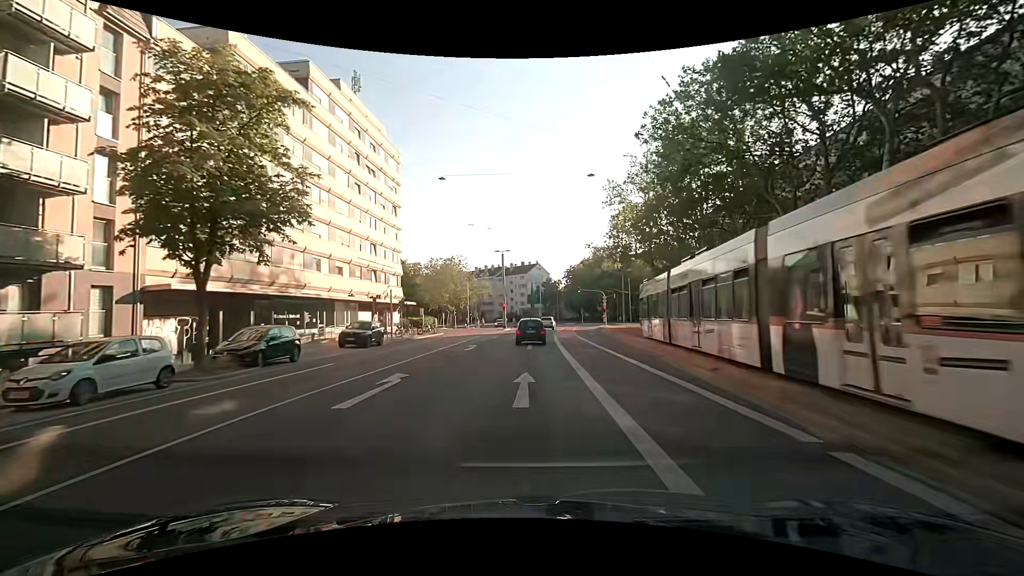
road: secondary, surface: asphalt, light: Day
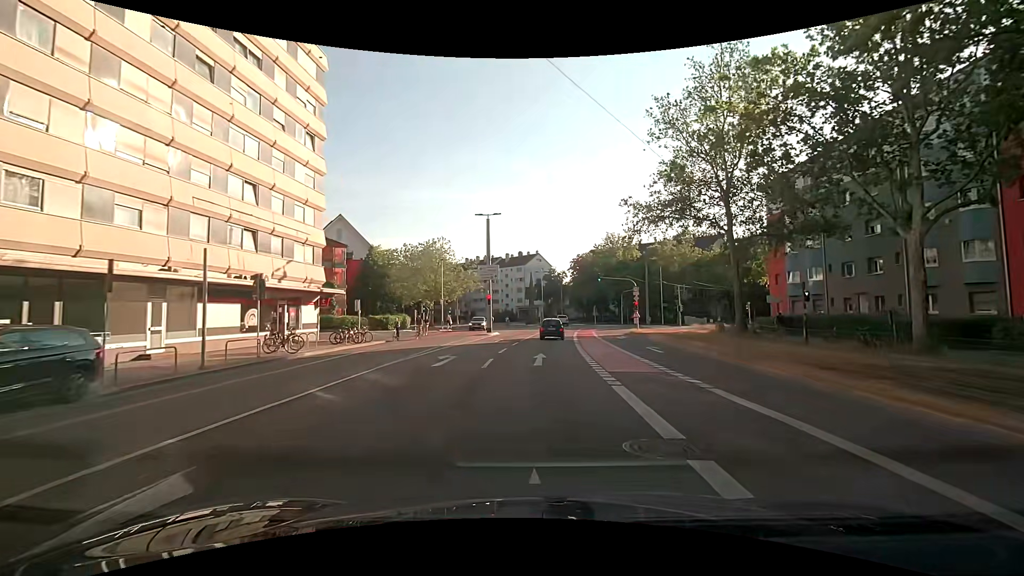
(+0.2, +22.9) m; +1°
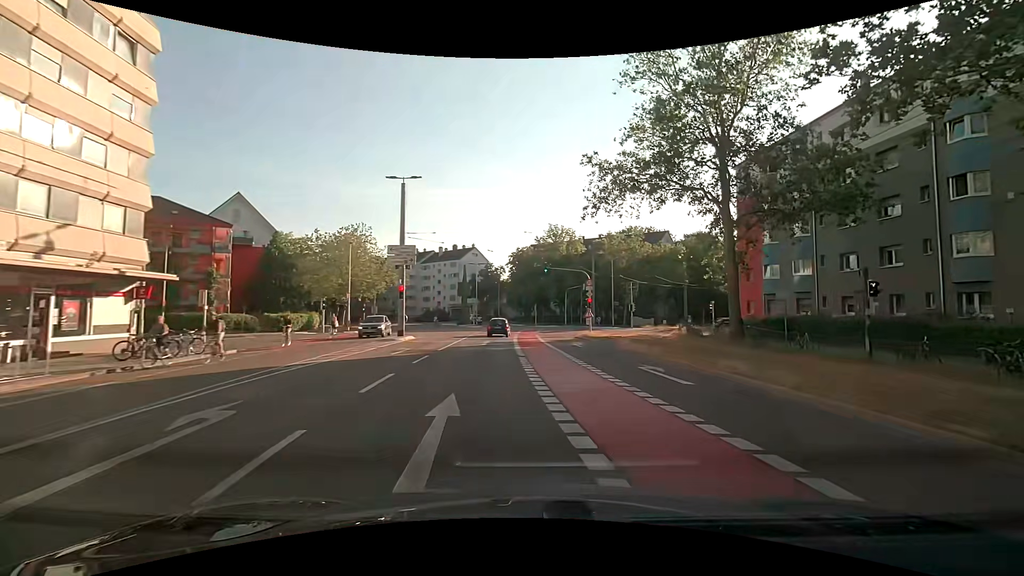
(+0.3, +10.6) m; +6°
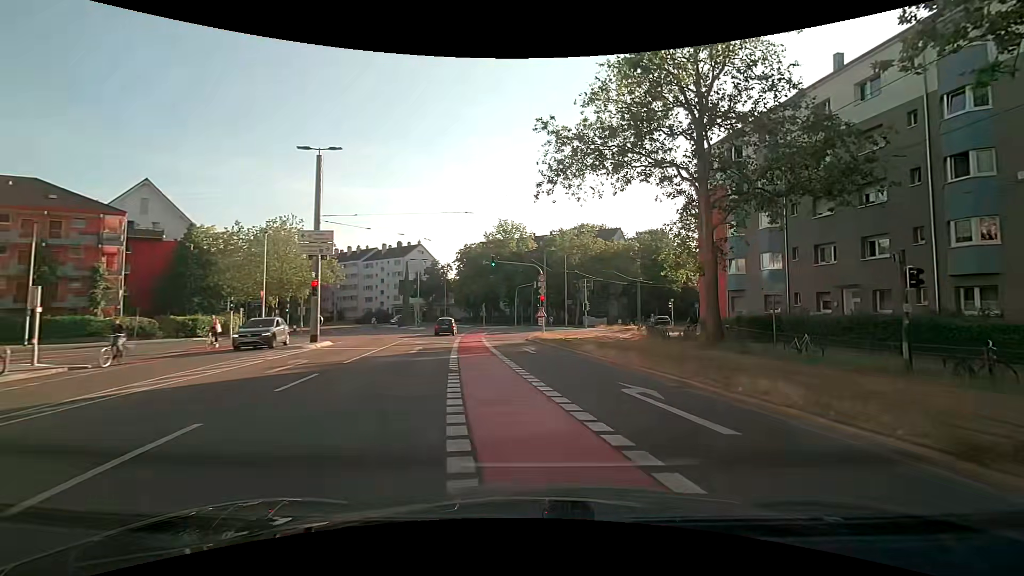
(+0.3, +5.0) m; +6°
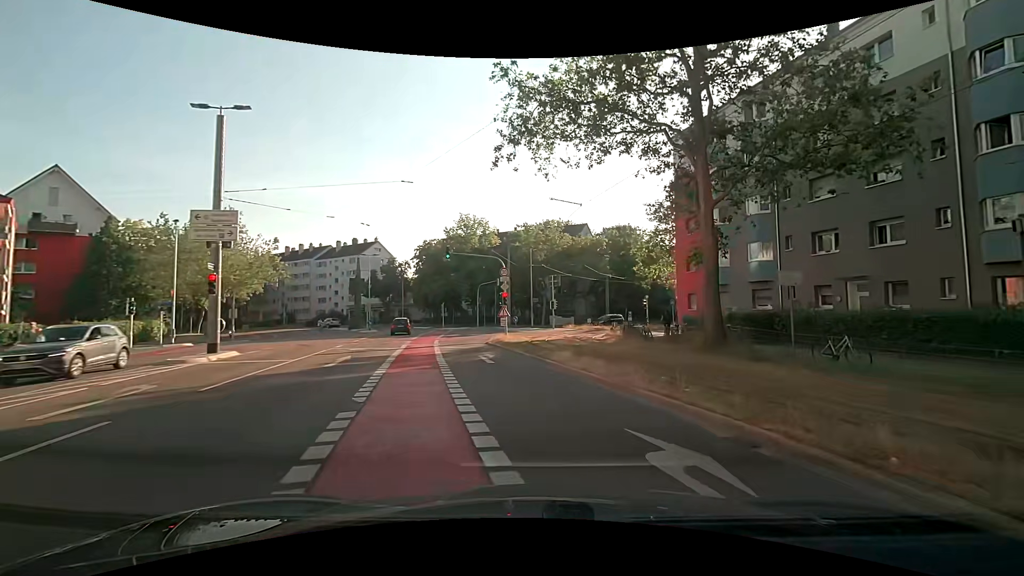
(+0.1, +4.9) m; +4°
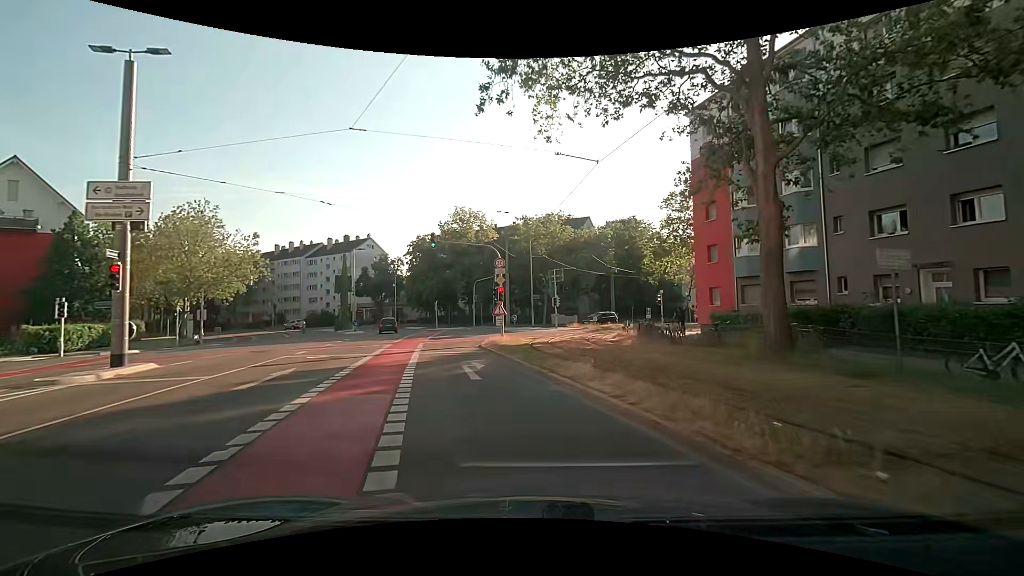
(0.0, +4.7) m; 0°
